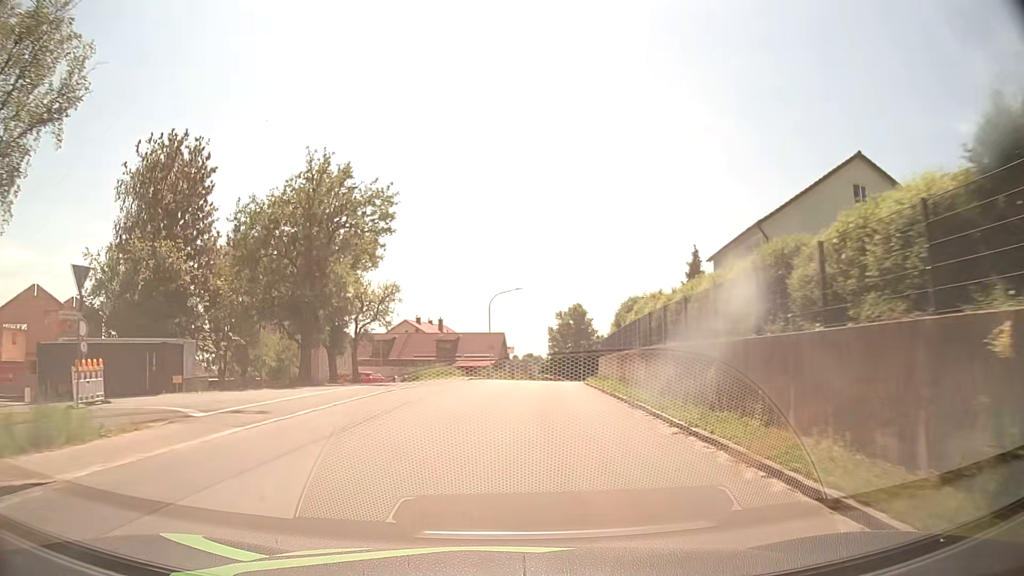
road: tertiary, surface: asphalt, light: Day
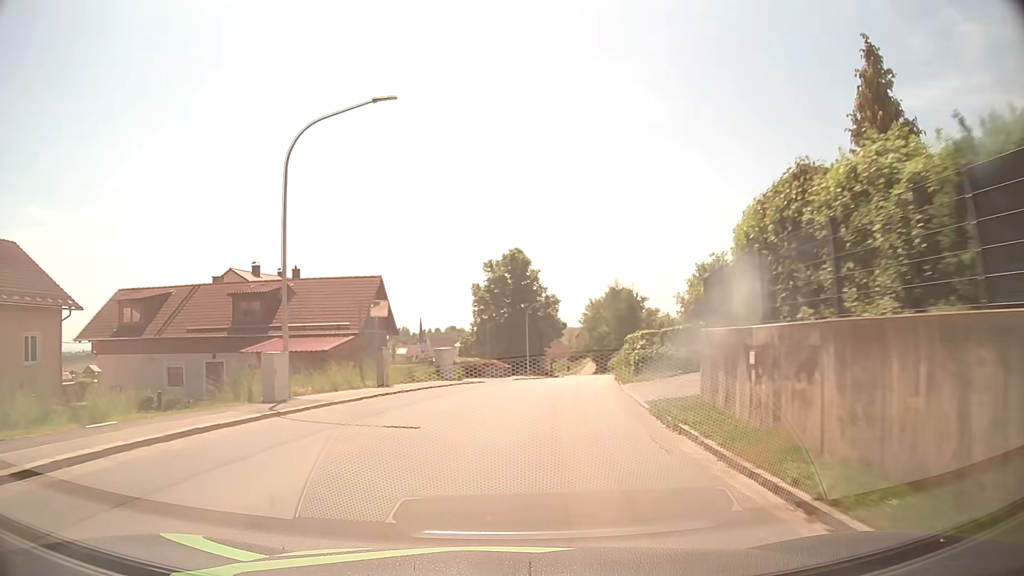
(+2.0, +39.4) m; +6°
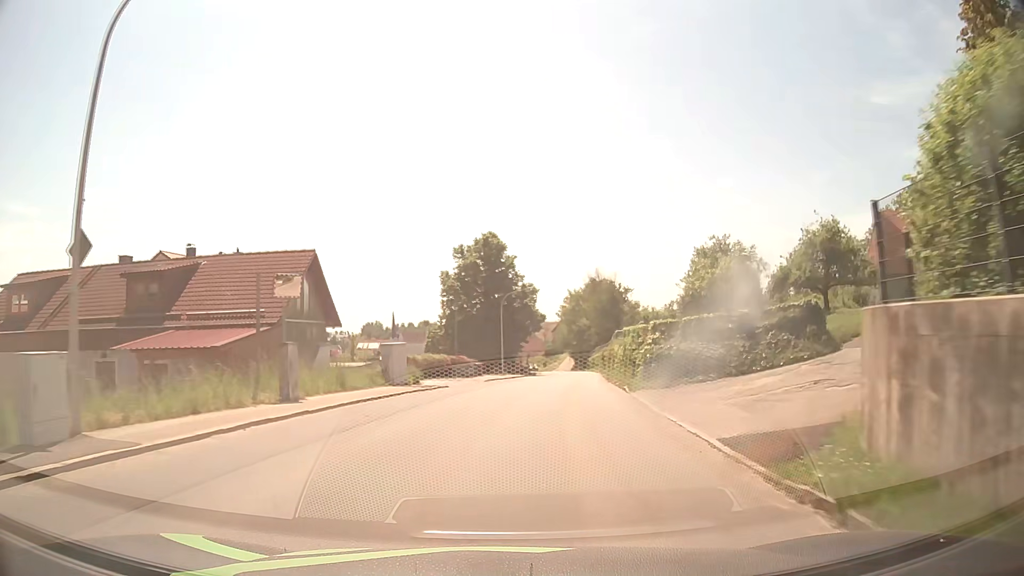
(+0.1, +8.0) m; +2°
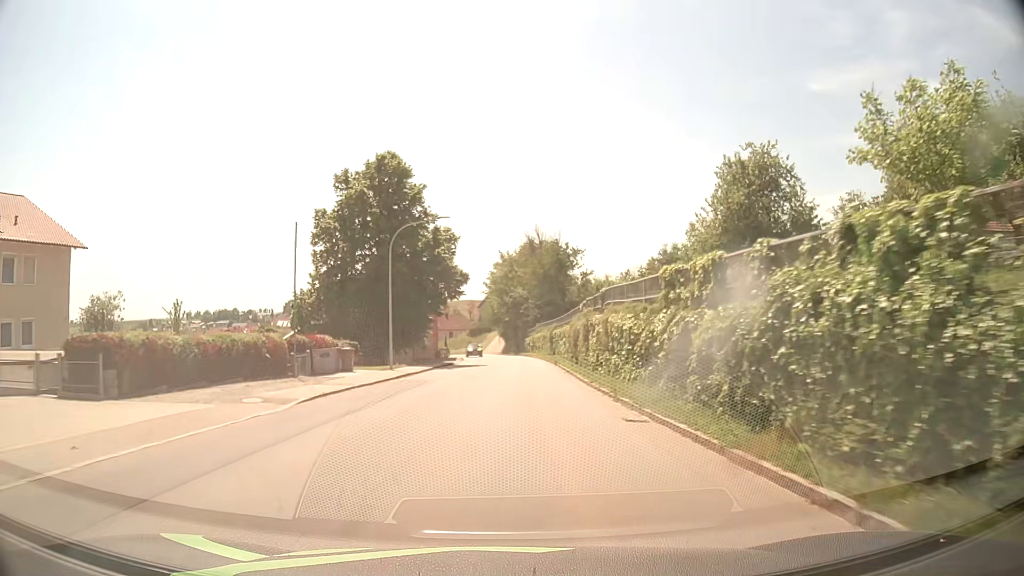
(+1.5, +24.1) m; +6°
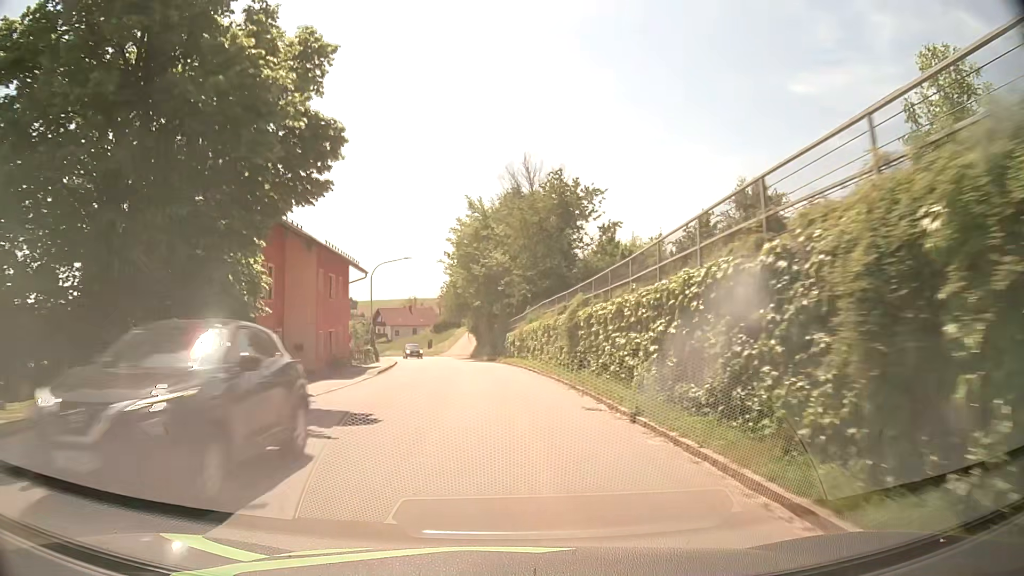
(+0.5, +32.3) m; +2°
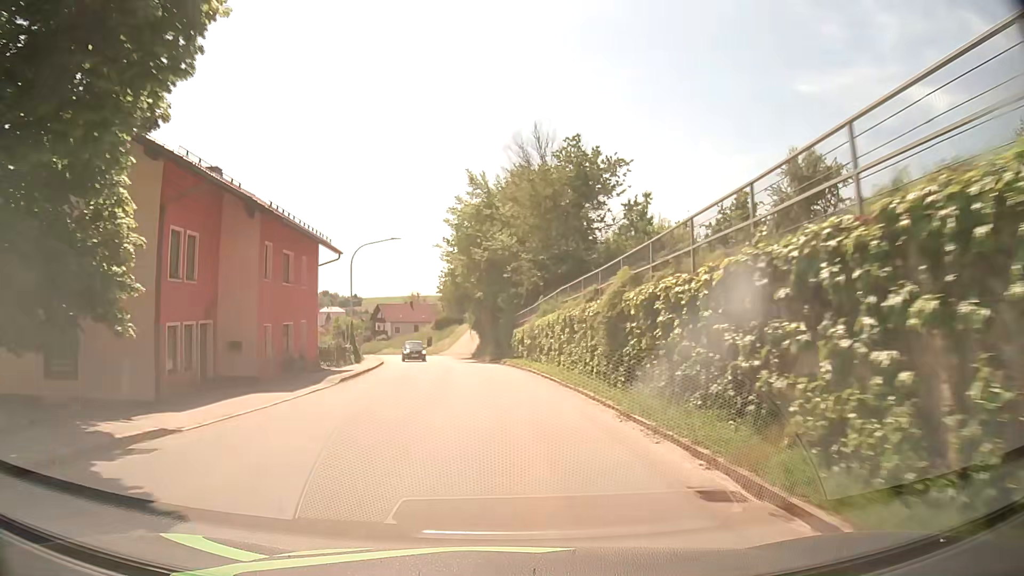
(0.0, +7.9) m; 0°
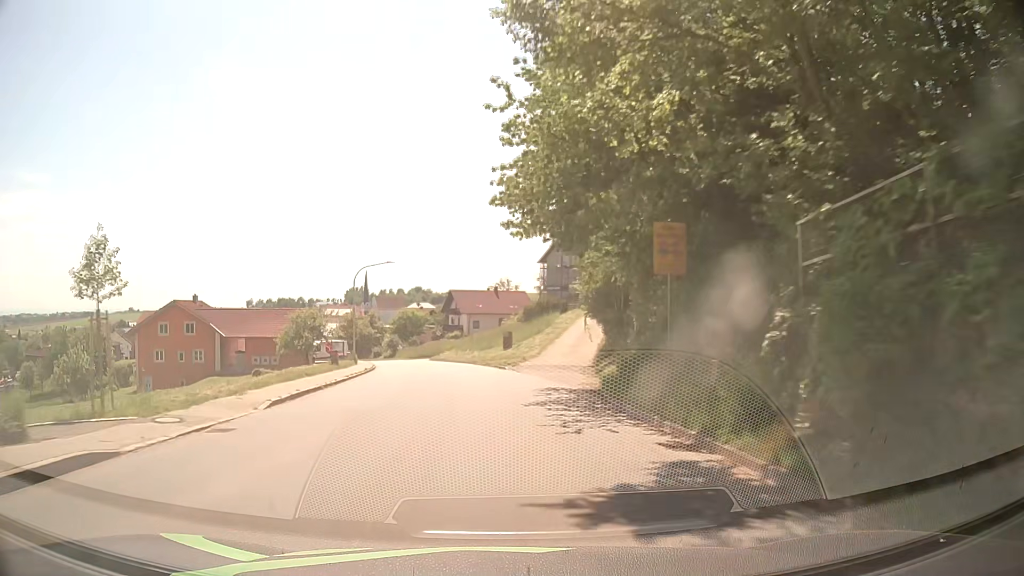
(-2.5, +39.0) m; -9°
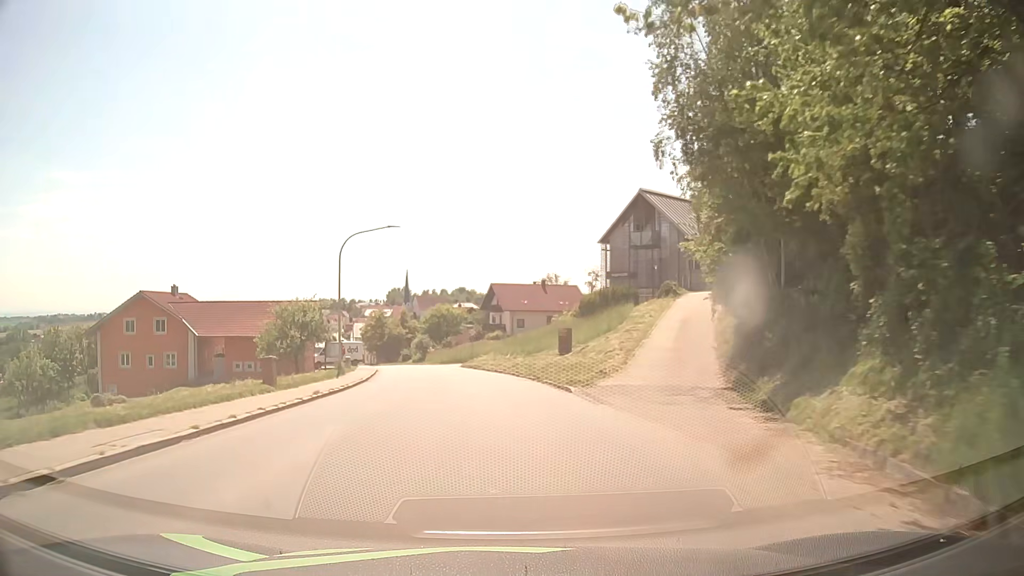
(-0.4, +15.5) m; -3°
(0, +10) (-1, +20) (-2, +30) (-3, +40) (-5, +50) (-7, +59) (-9, +69) (-12, +79) (-15, +88) (-19, +98) m
